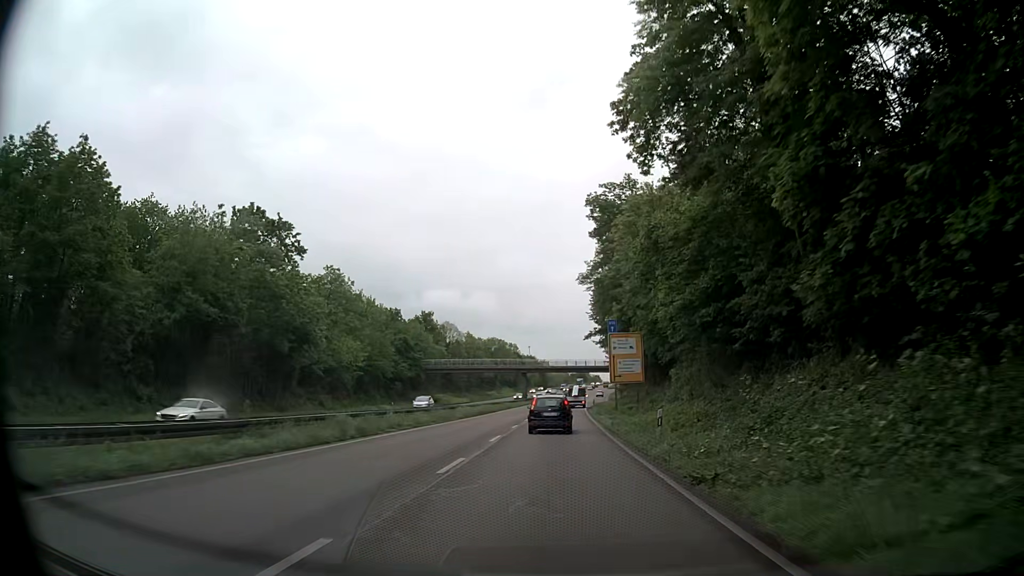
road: trunk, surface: asphalt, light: Day
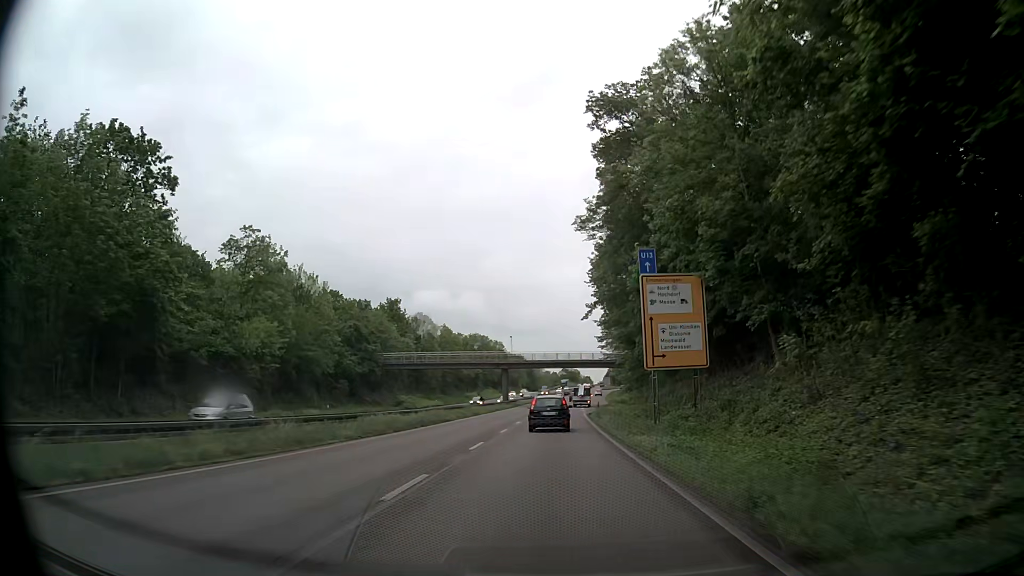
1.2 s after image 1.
(+0.1, +21.4) m; +1°
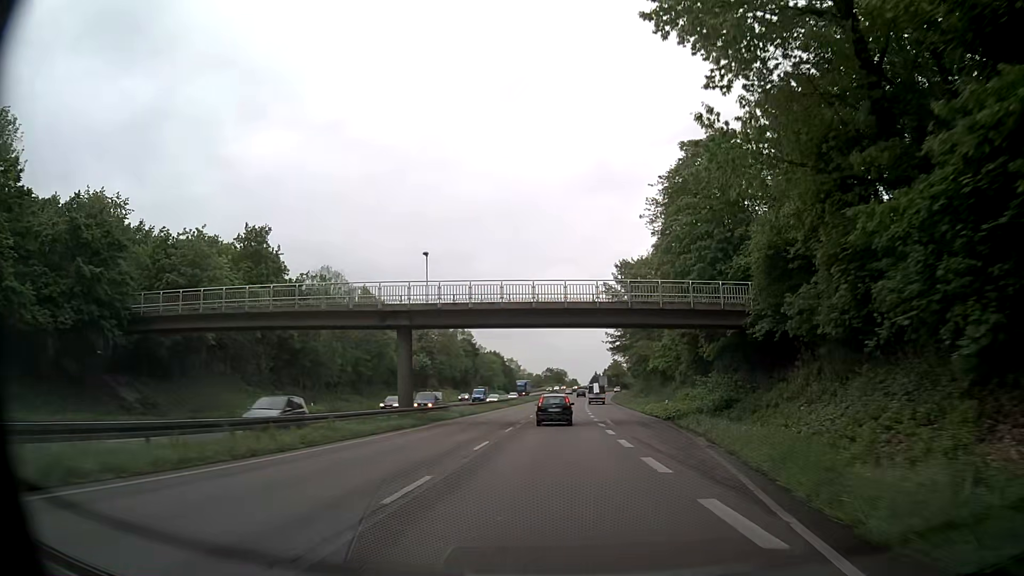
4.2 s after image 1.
(+0.5, +54.0) m; +1°
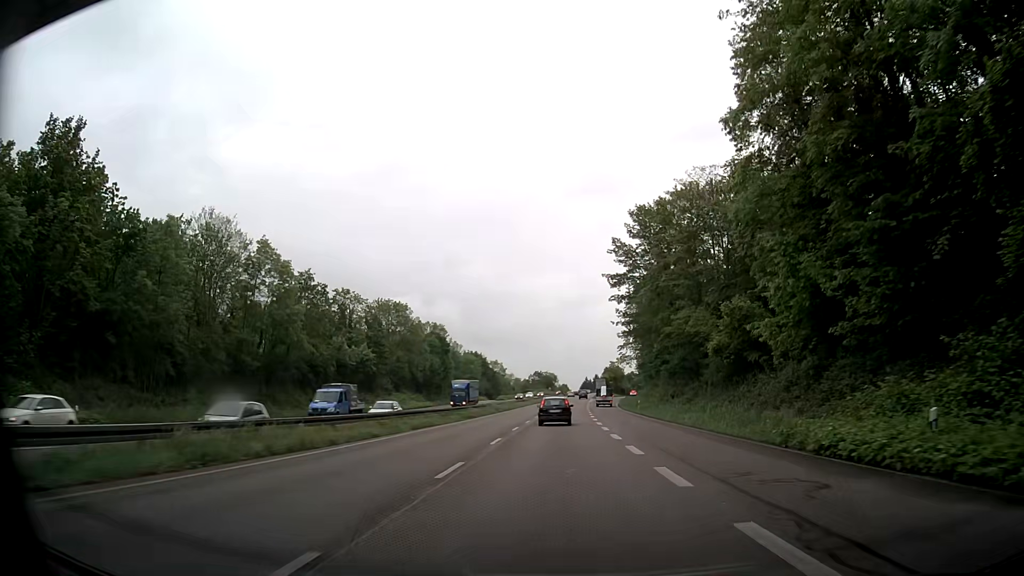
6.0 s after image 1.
(+0.4, +32.5) m; +1°
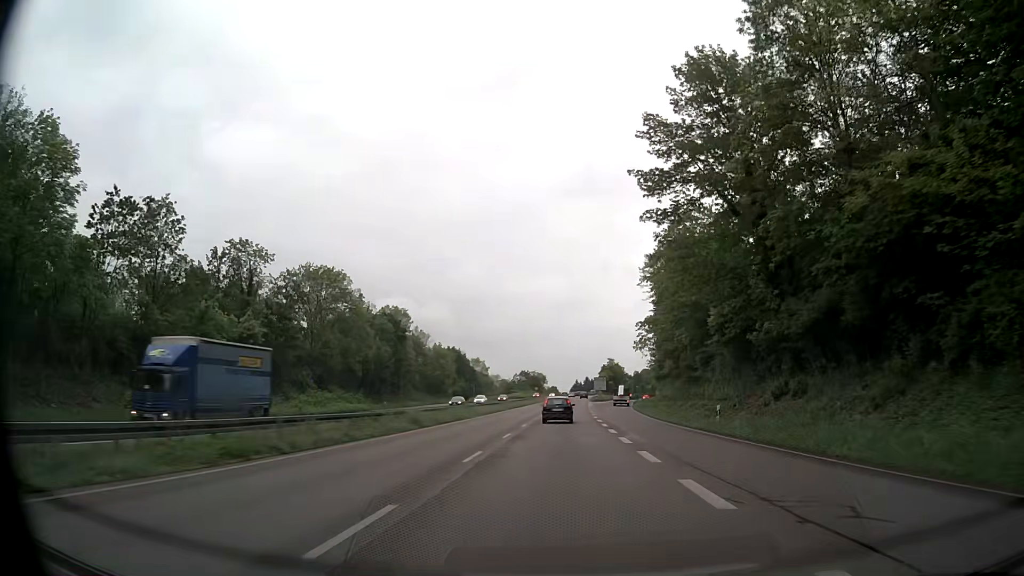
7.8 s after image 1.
(+0.4, +33.1) m; +1°
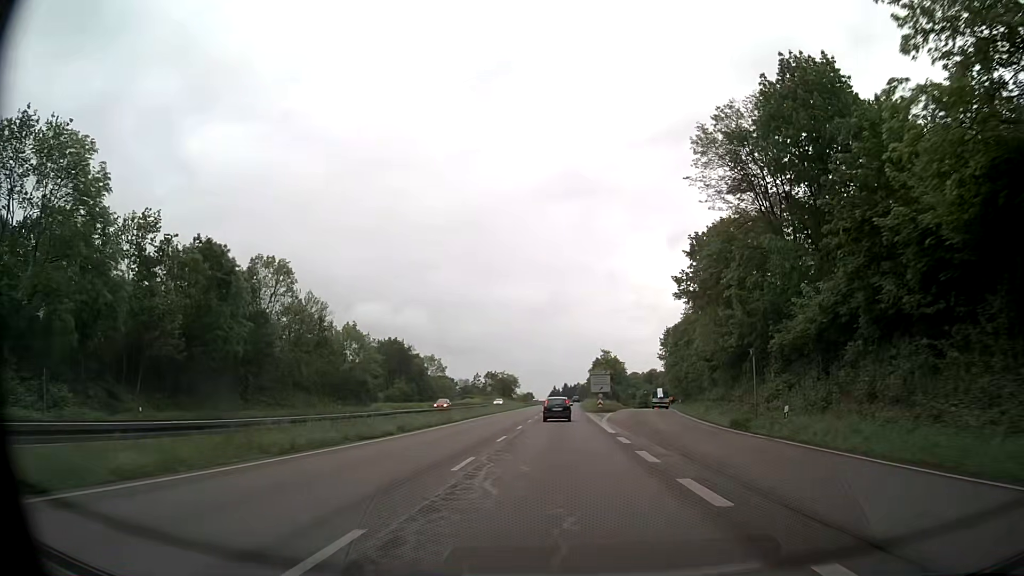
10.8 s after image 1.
(+1.0, +55.4) m; +2°
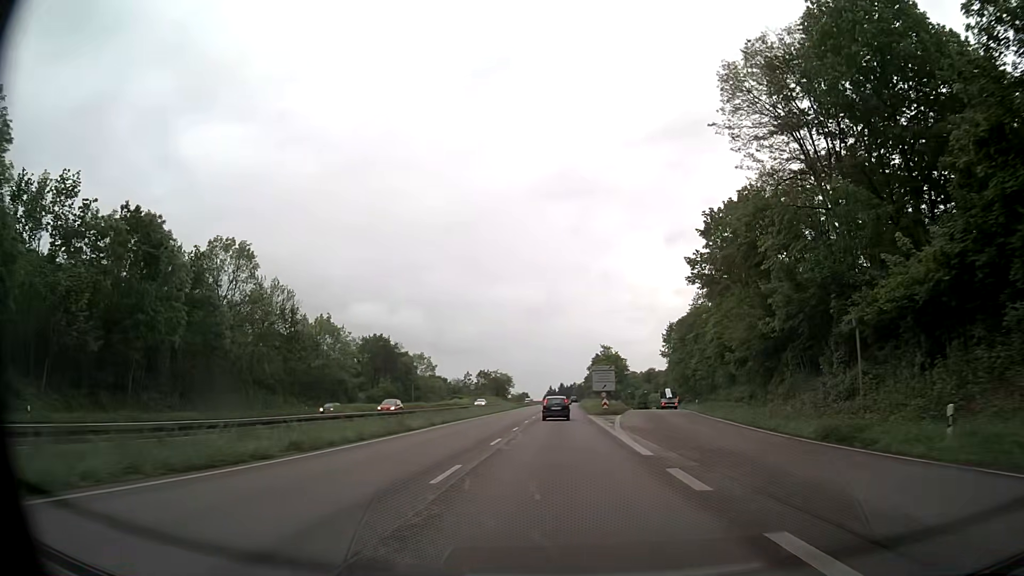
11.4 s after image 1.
(0.0, +11.1) m; +1°
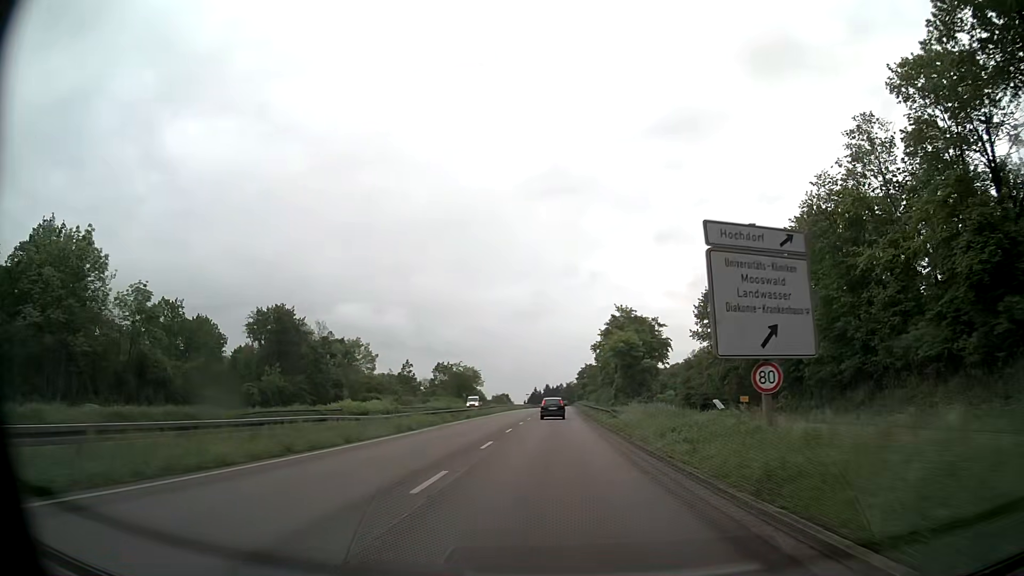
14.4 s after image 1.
(+0.6, +54.9) m; +1°
(0, +10) (0, +20) (0, +30) (0, +40) (0, +50) (0, +60) (+1, +70) (+1, +80) (+1, +90) (+1, +100) m
